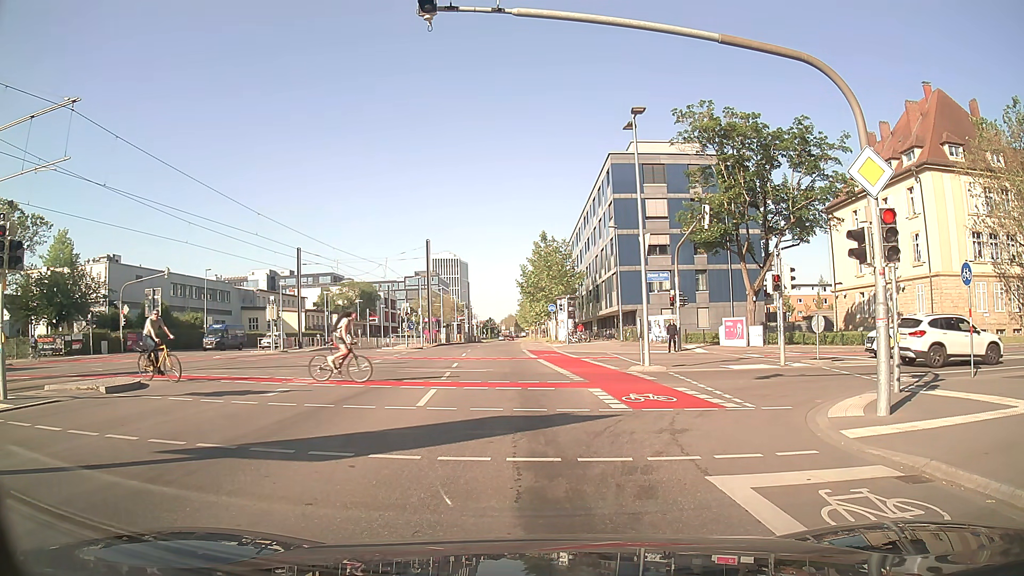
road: secondary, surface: asphalt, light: Day
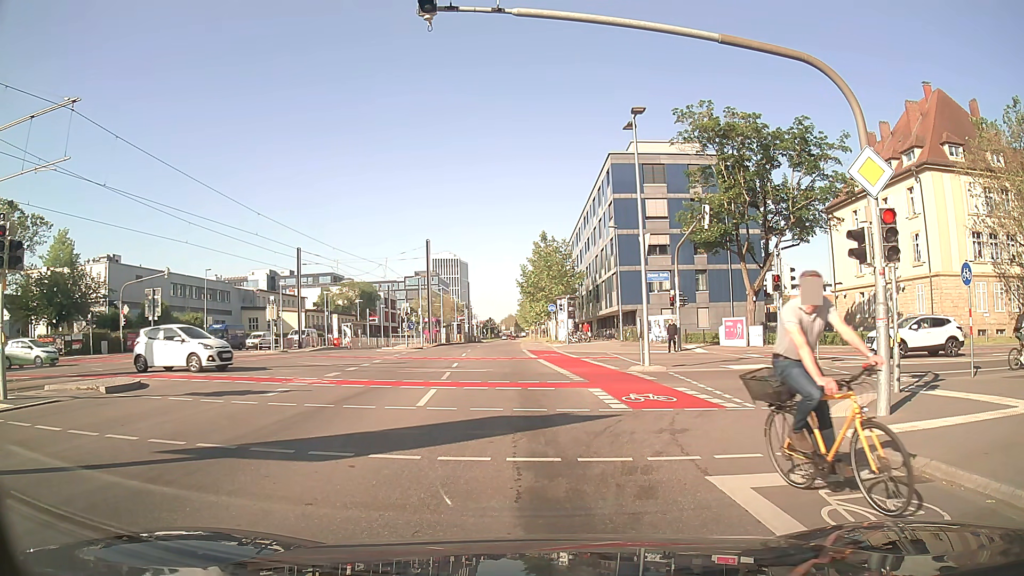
(0.0, 0.0) m; 0°
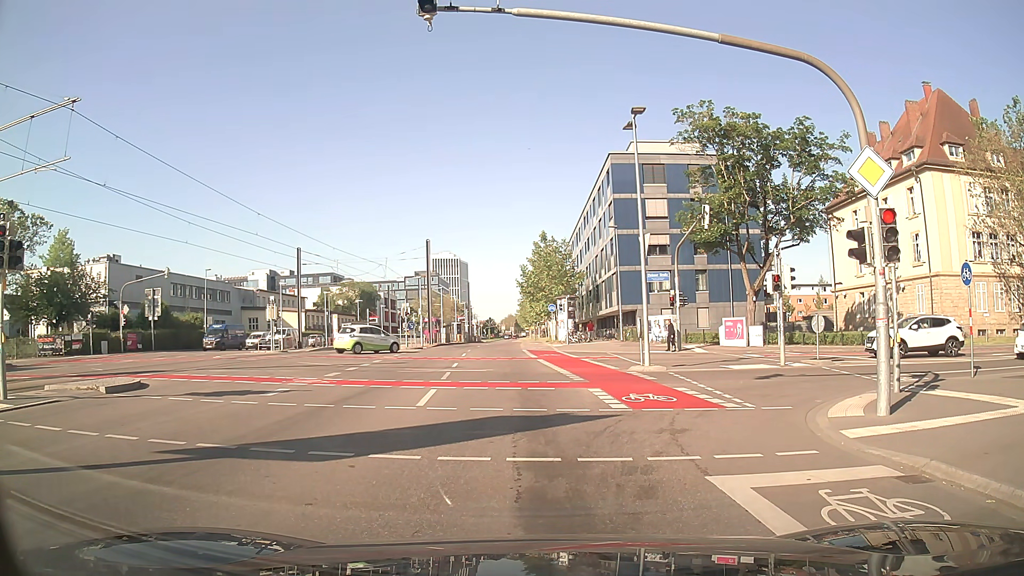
(0.0, 0.0) m; 0°
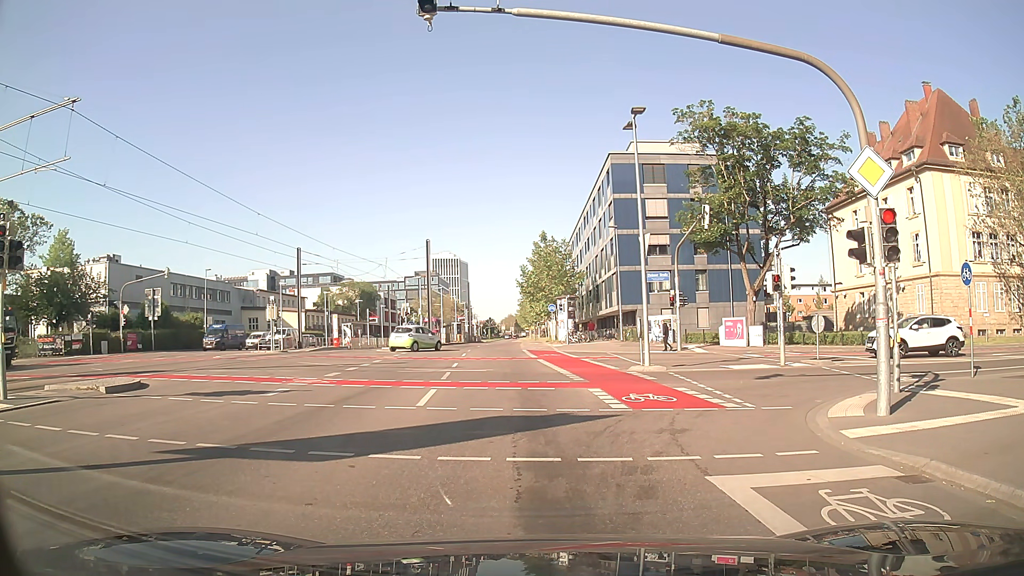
(0.0, 0.0) m; 0°
